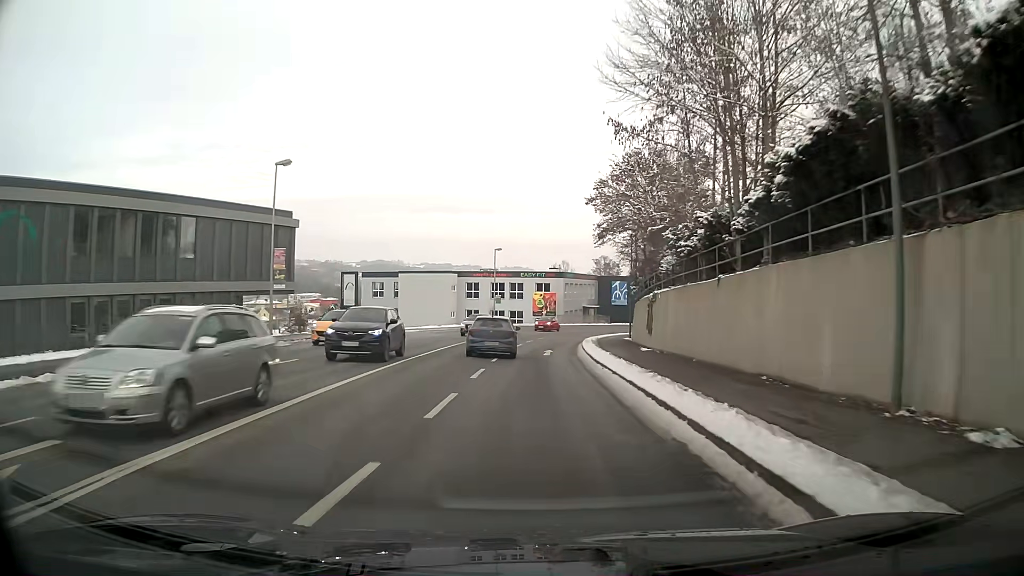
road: tertiary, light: Day
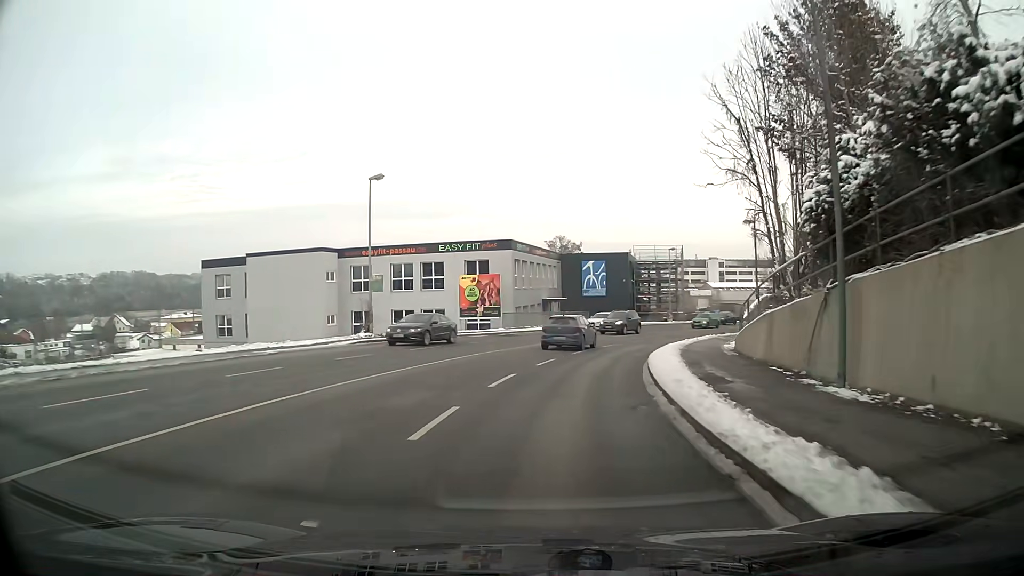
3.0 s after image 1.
(+1.2, +37.7) m; +6°
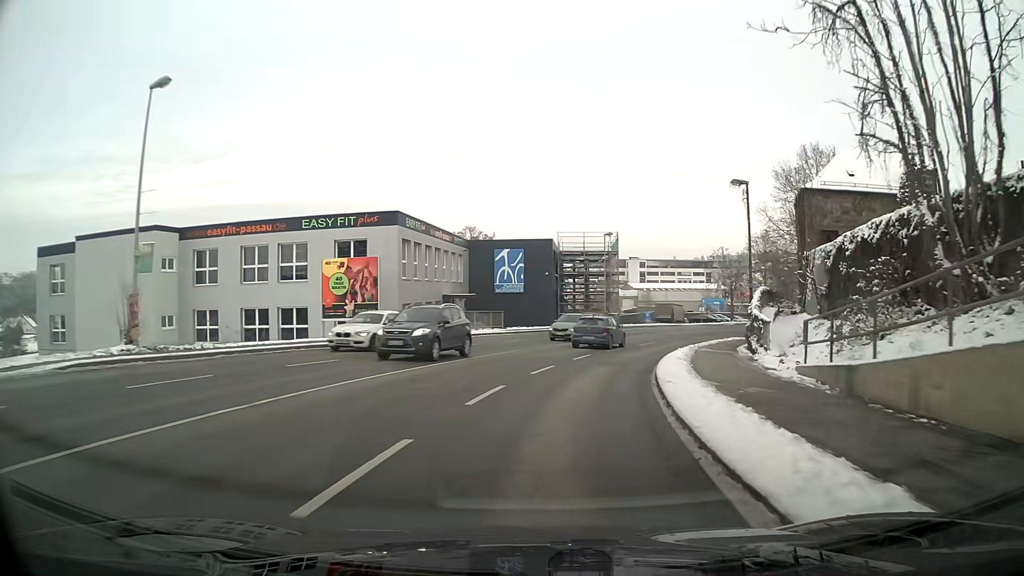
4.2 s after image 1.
(+0.9, +14.7) m; +8°
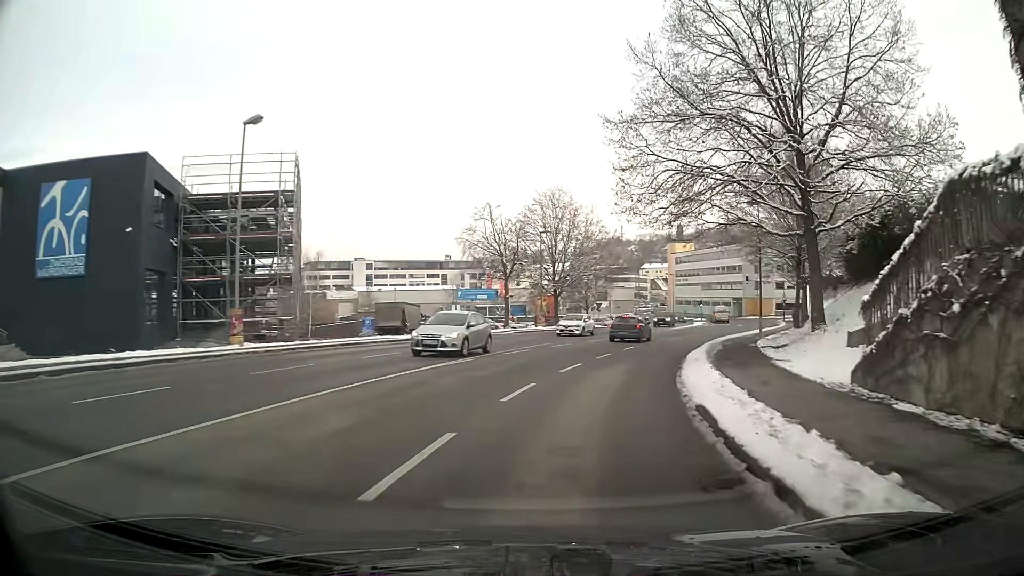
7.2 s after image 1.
(+6.6, +34.3) m; +23°
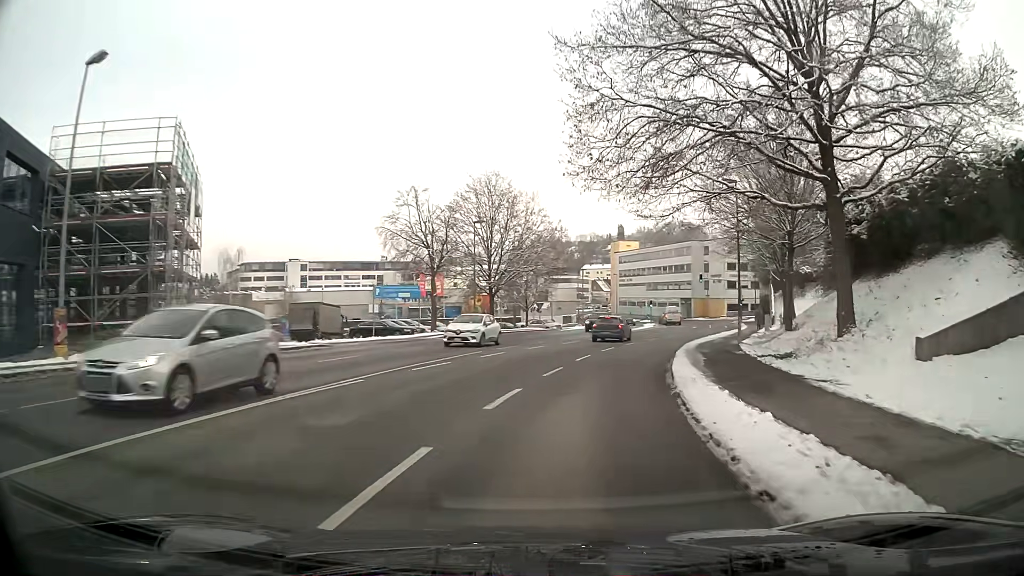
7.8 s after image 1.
(+0.3, +6.9) m; +5°
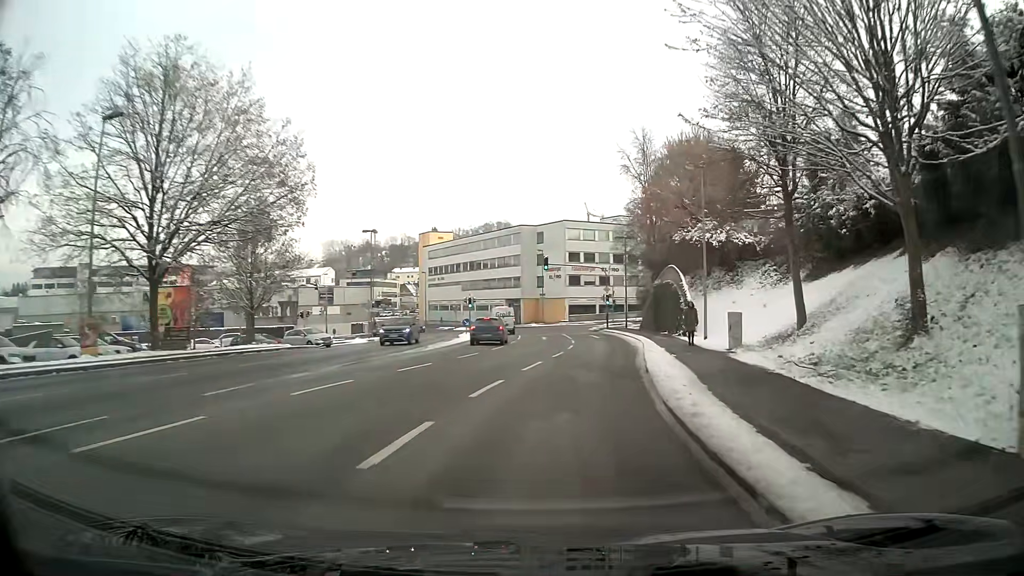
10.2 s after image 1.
(+3.9, +27.6) m; +15°
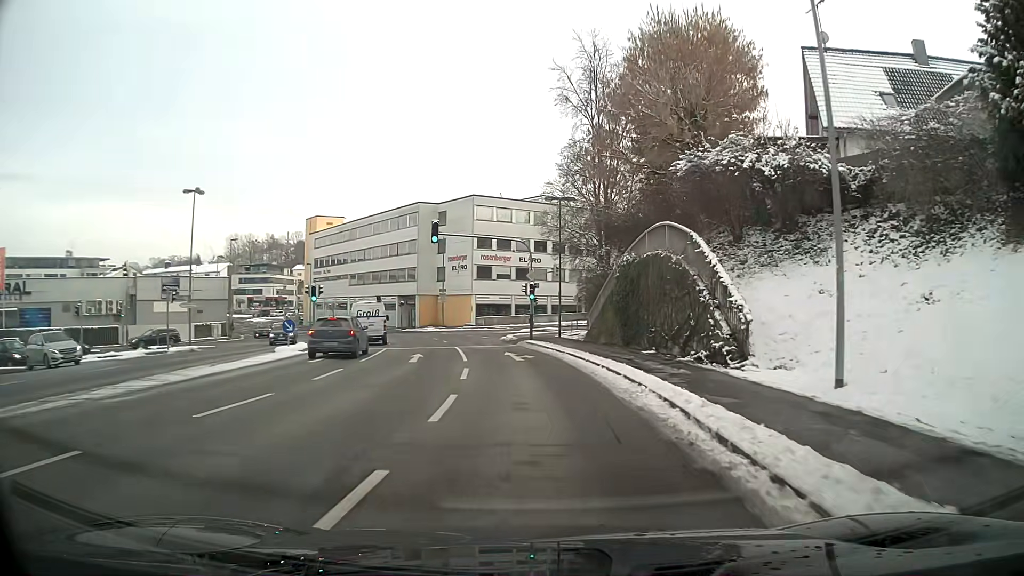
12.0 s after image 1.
(+1.4, +20.5) m; +6°
(0, +10) (-1, +20) (-2, +30) (-3, +40) (-2, +50) (+4, +58) (+12, +63) (+21, +67) (+31, +71) (+40, +73) m
